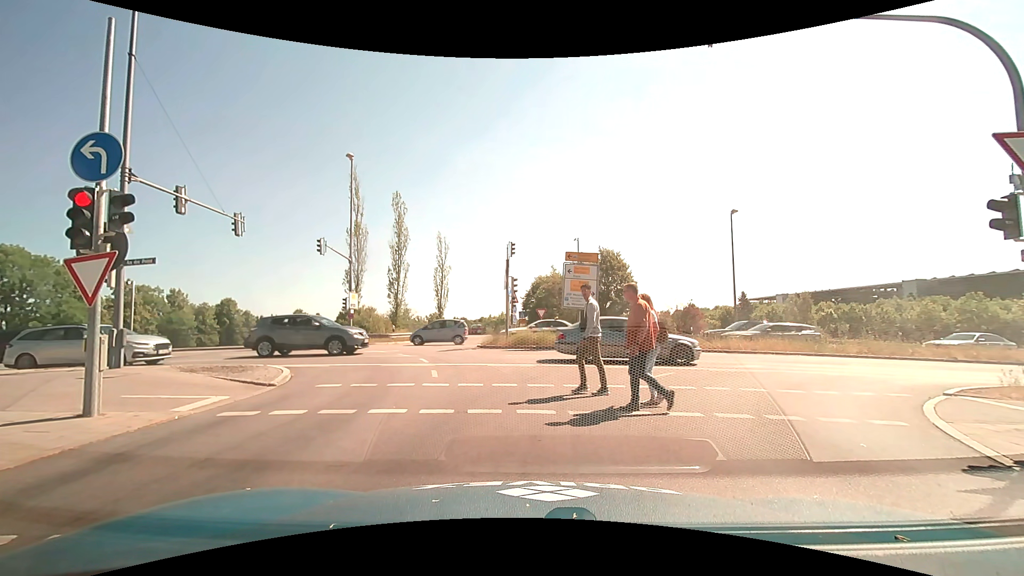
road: motorway_link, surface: asphalt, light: Day
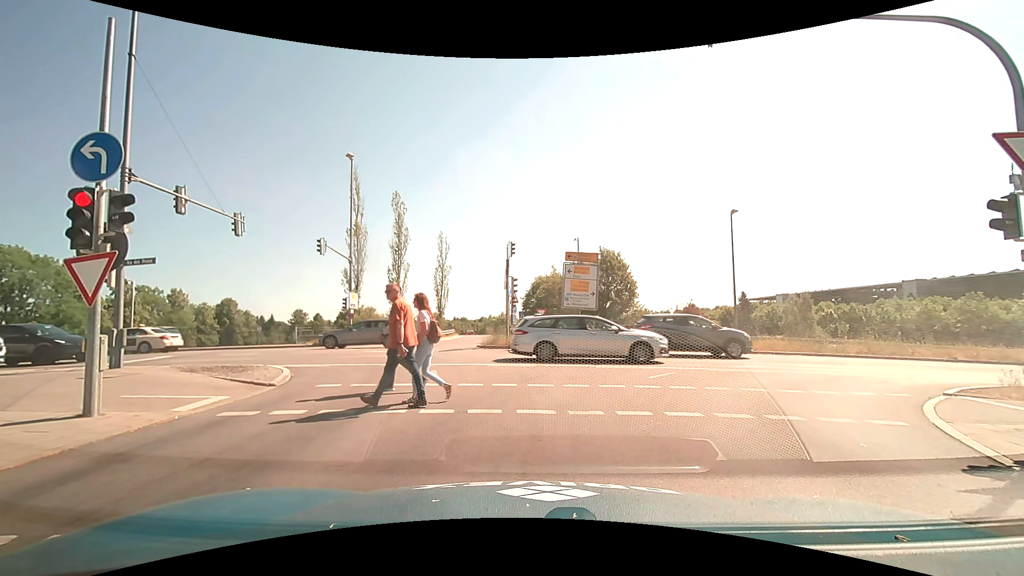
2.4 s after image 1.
(0.0, 0.0) m; 0°
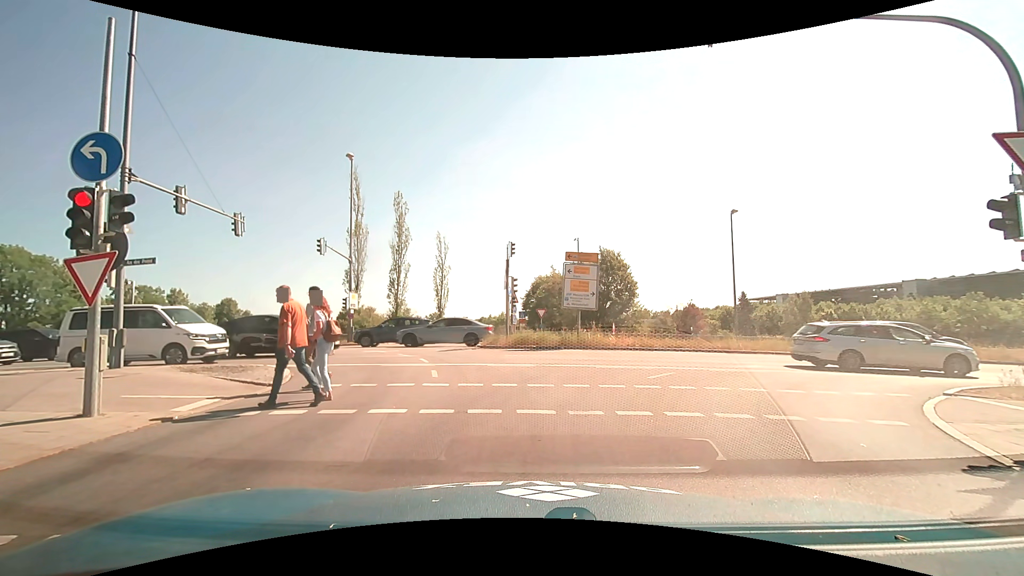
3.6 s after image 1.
(0.0, 0.0) m; 0°
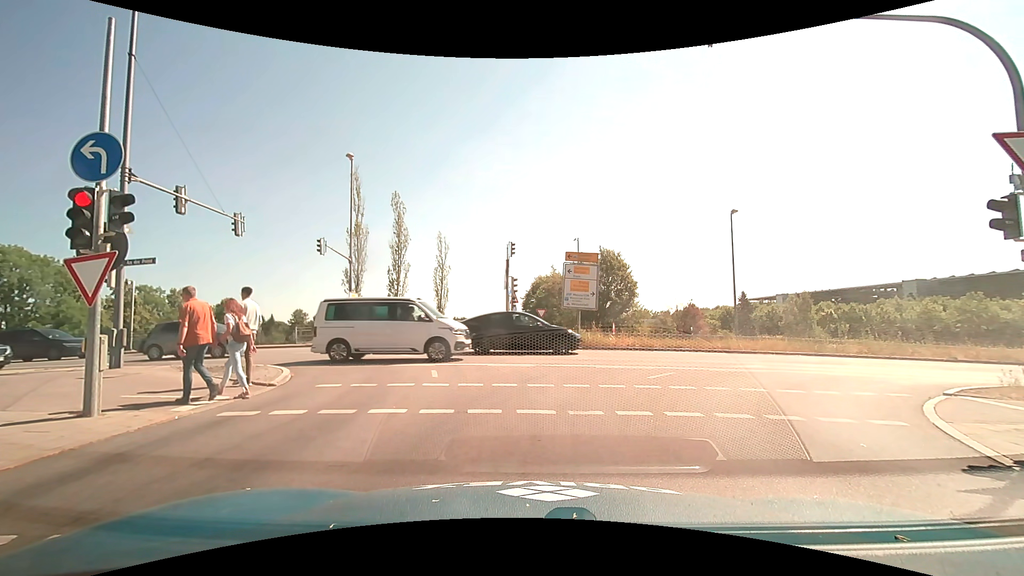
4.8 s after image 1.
(0.0, 0.0) m; 0°
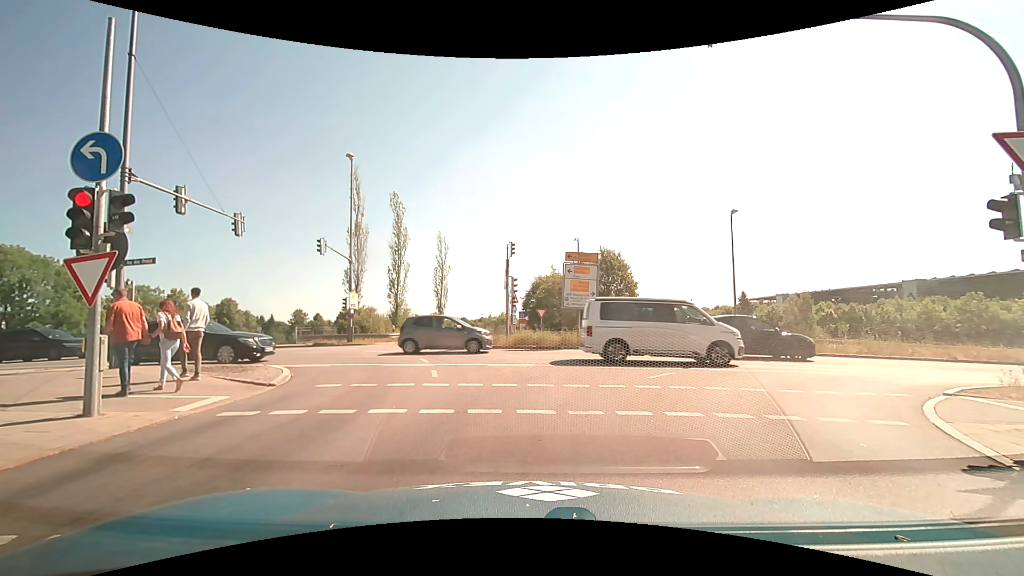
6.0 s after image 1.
(0.0, 0.0) m; 0°
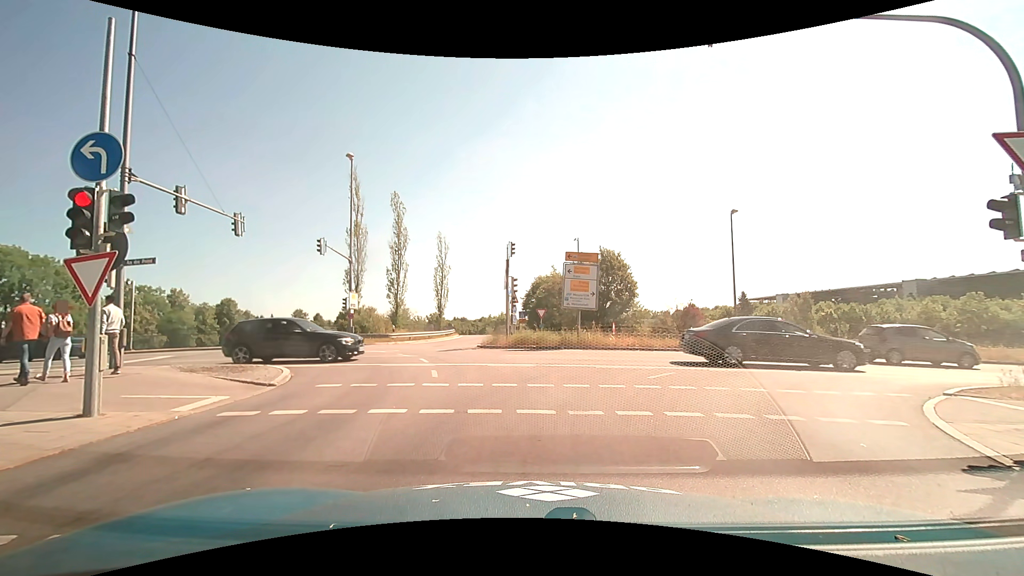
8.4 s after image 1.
(0.0, 0.0) m; 0°
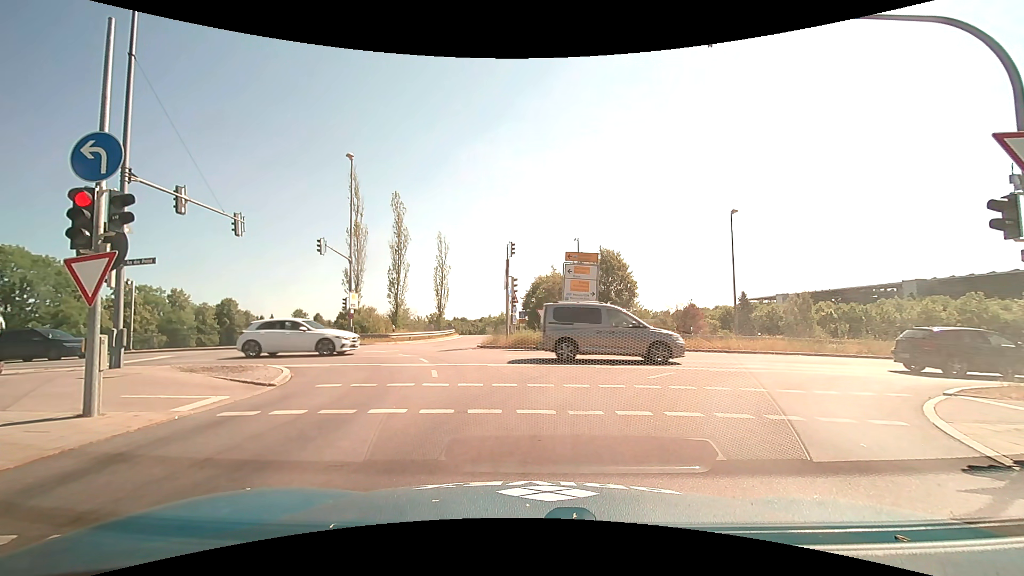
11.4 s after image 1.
(0.0, 0.0) m; 0°
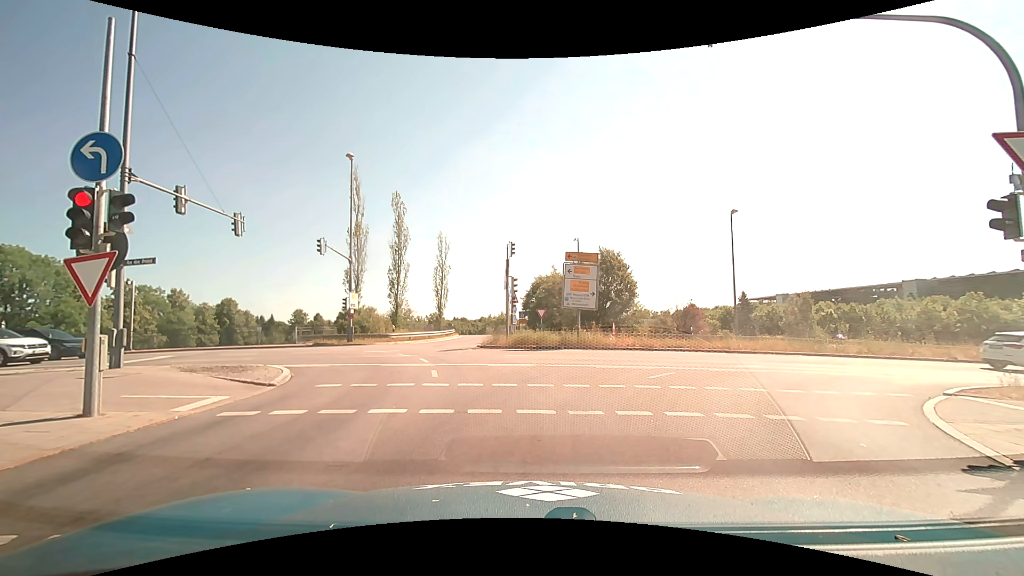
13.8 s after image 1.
(0.0, 0.0) m; 0°
(0, +10) (-2, +20) (-9, +27) (-19, +30) (-29, +31) (-39, +32) (-49, +32) (-59, +32) (-69, +31) (-79, +31) m
